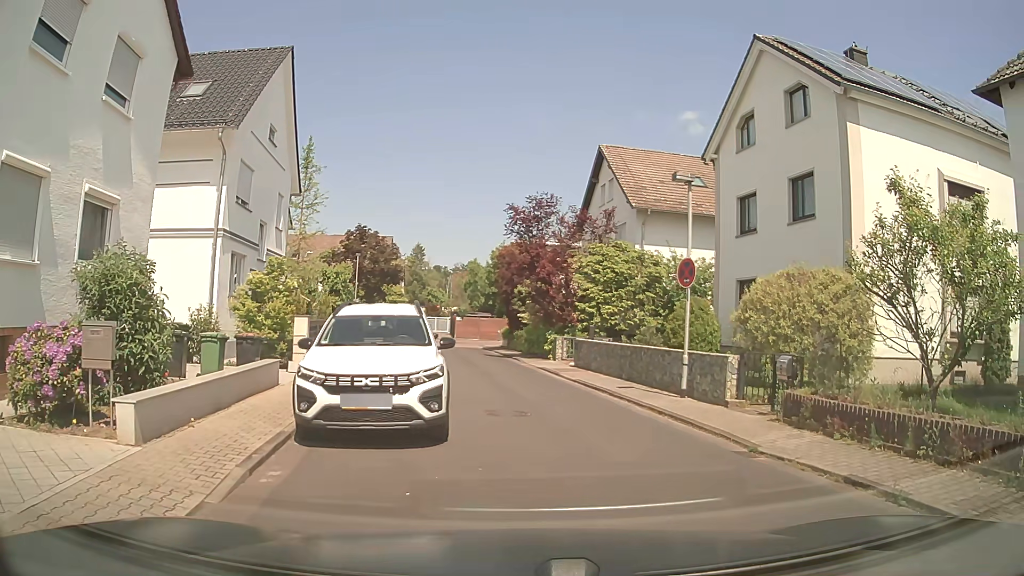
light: Day
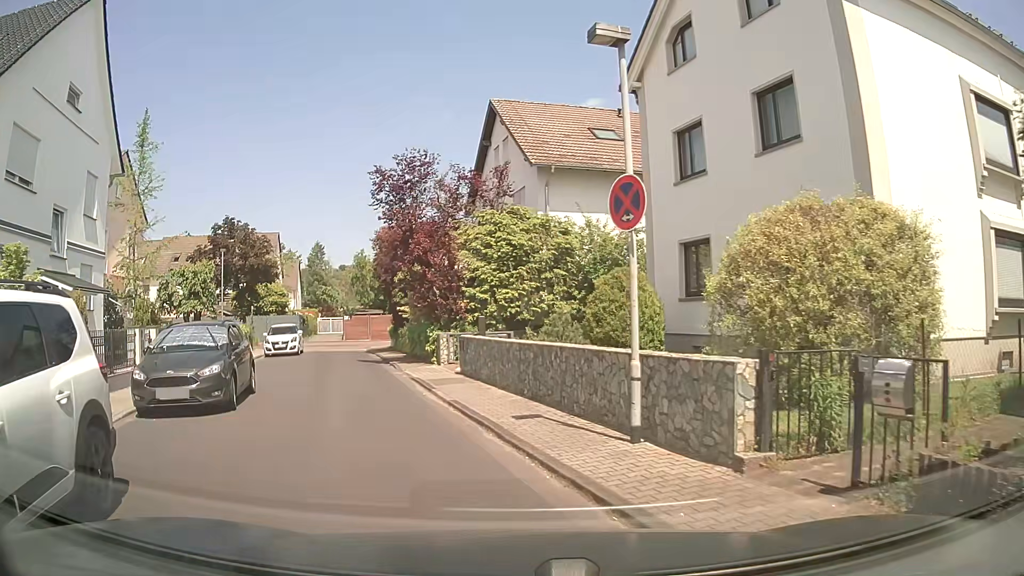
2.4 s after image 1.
(+1.0, +6.6) m; +8°
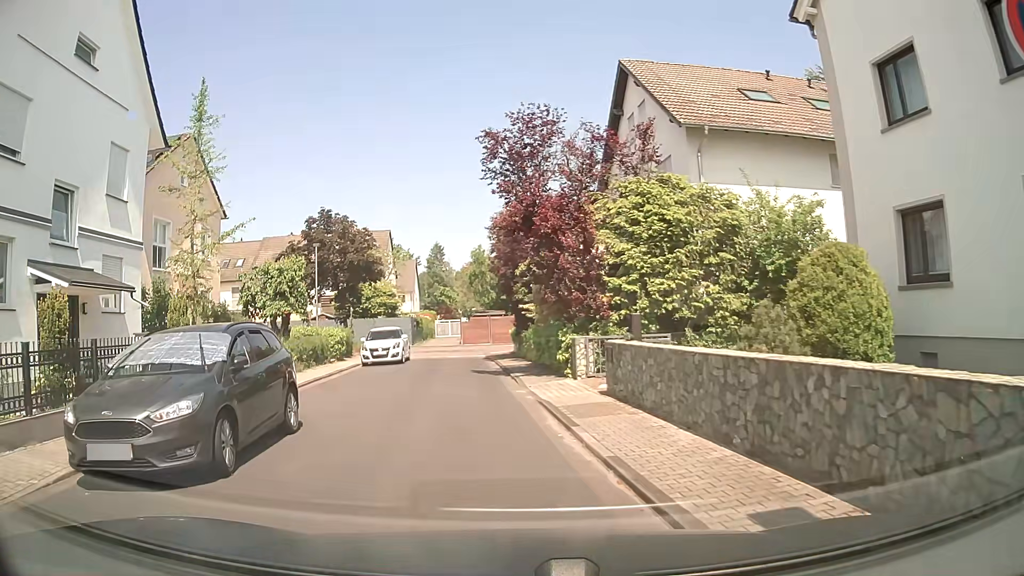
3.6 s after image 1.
(-0.5, +5.0) m; -12°
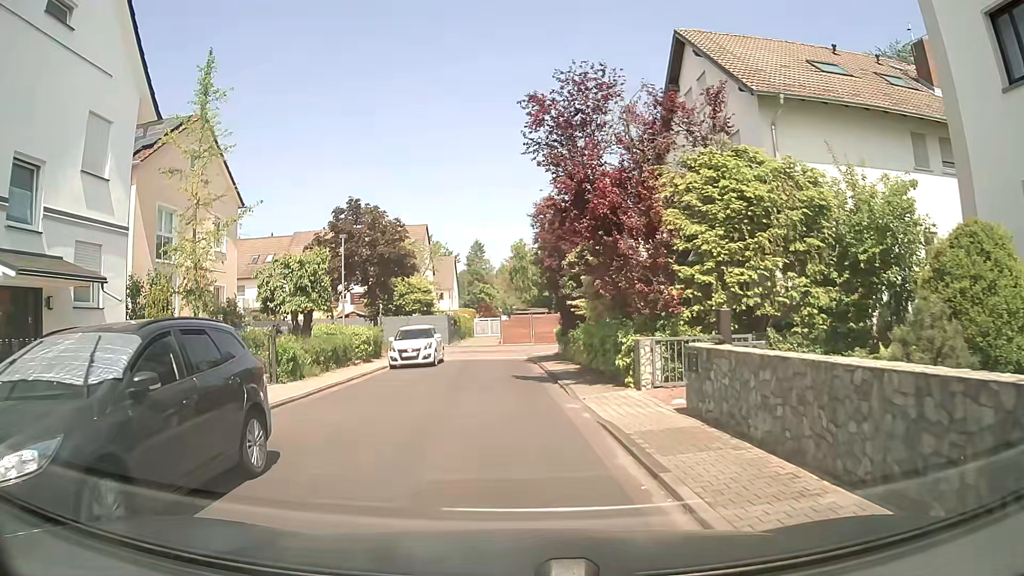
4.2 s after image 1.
(-0.1, +2.9) m; -3°
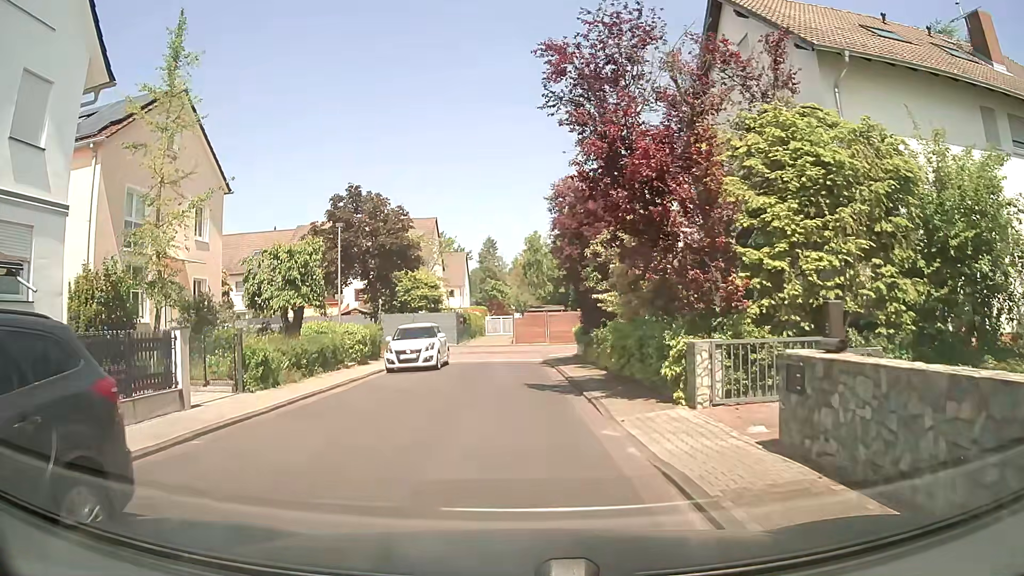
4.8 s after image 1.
(0.0, +3.1) m; -1°
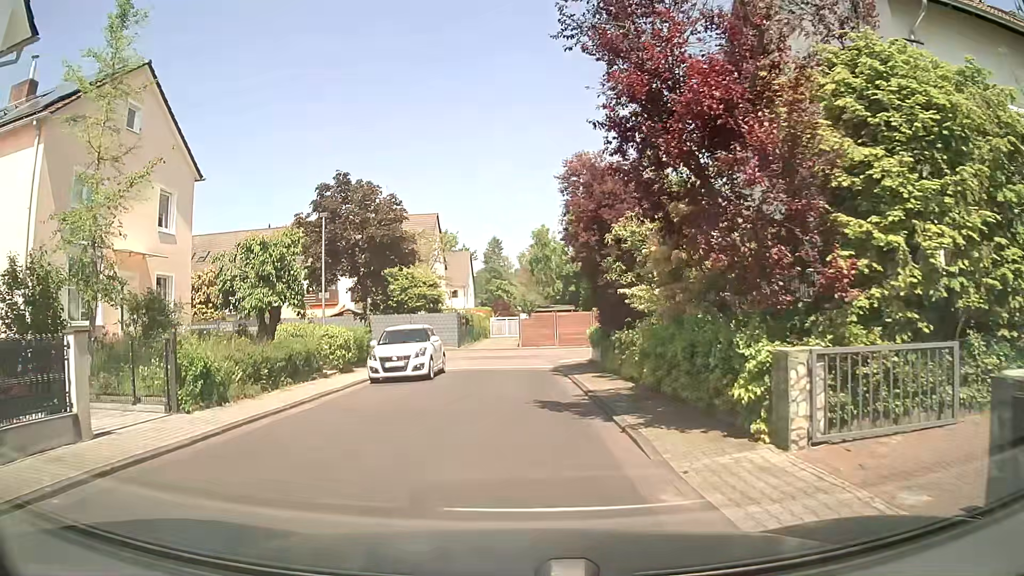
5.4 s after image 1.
(0.0, +3.3) m; +1°
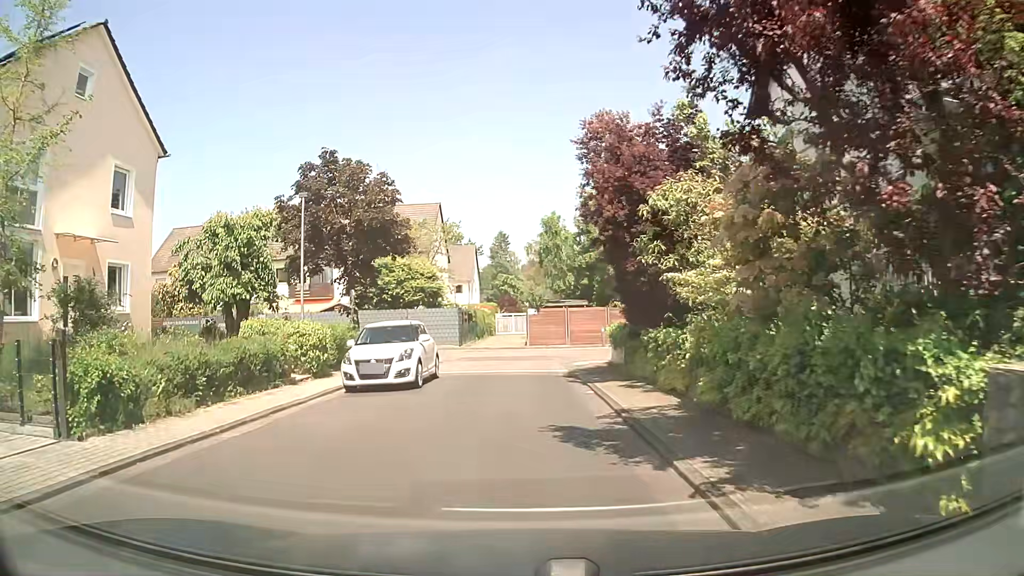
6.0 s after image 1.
(-0.1, +3.4) m; -2°
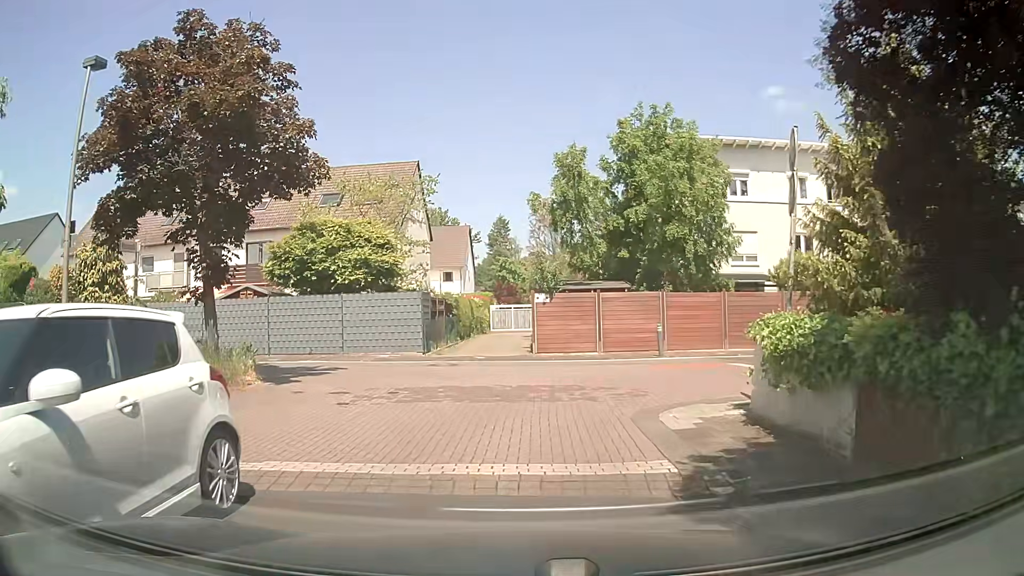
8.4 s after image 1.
(0.0, +12.5) m; -1°
